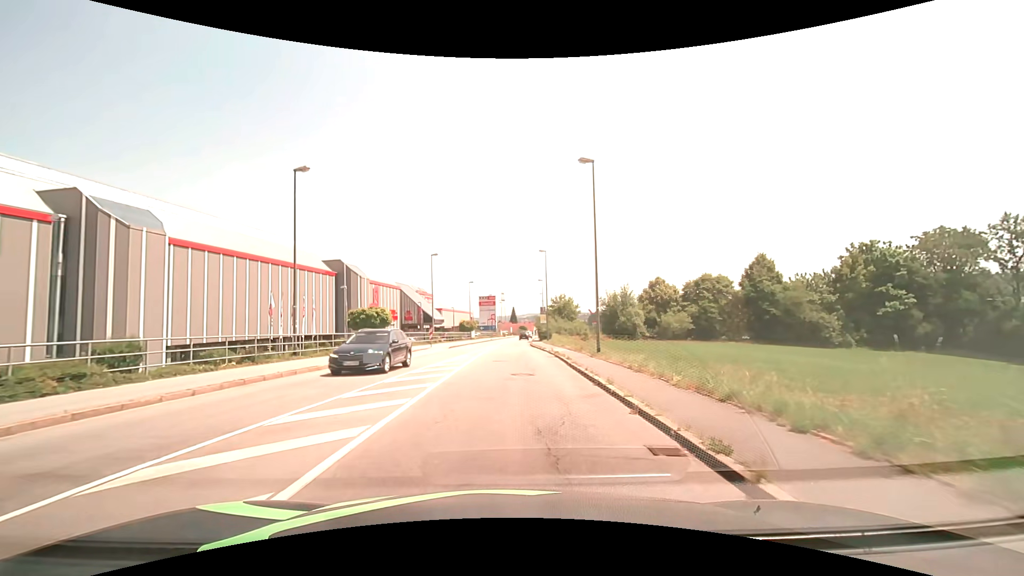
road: tertiary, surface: asphalt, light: Day
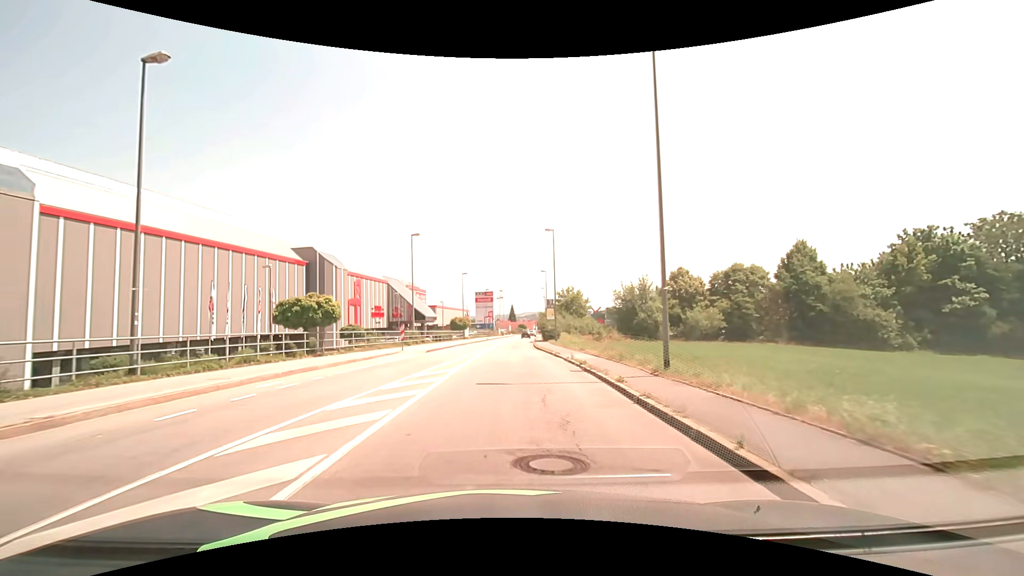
(0.0, +11.1) m; 0°
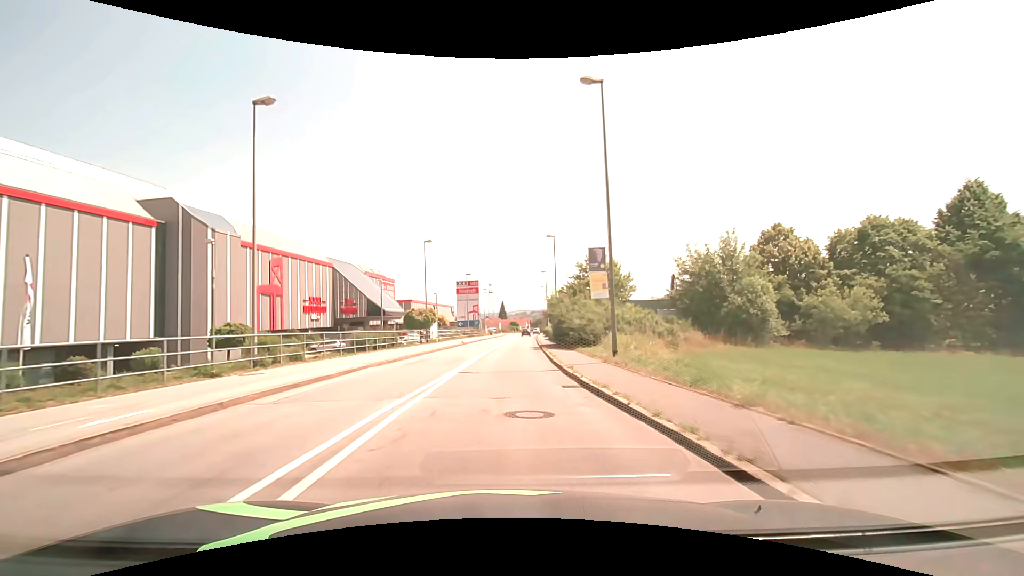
(+0.1, +27.0) m; +1°
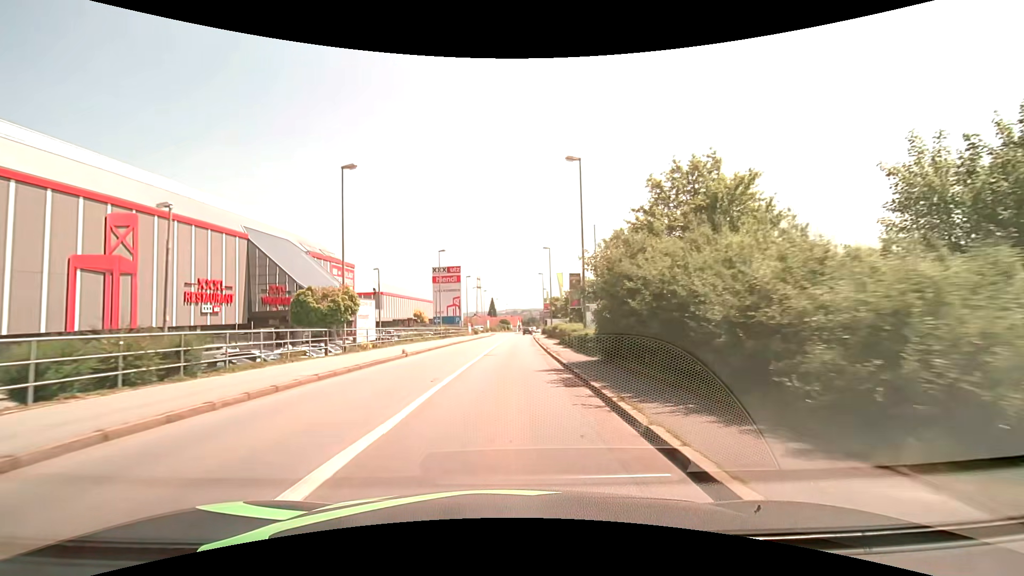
(+0.2, +22.0) m; +1°
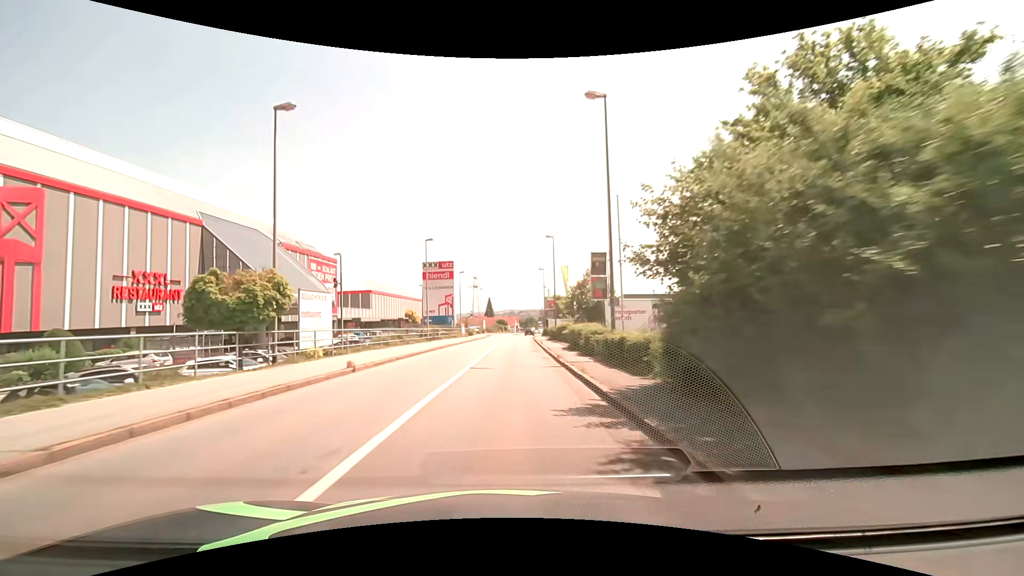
(0.0, +7.5) m; 0°
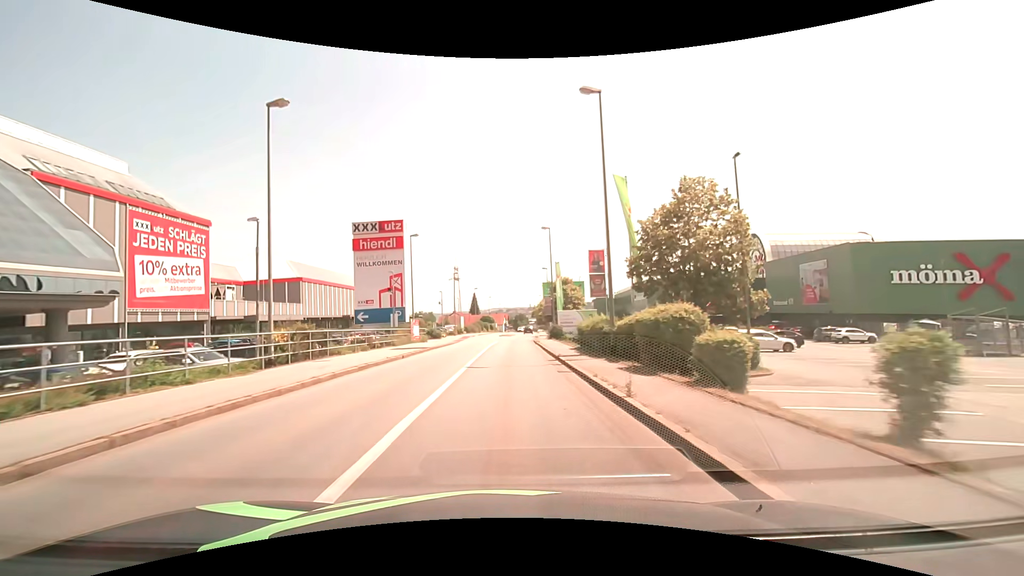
(+0.4, +30.1) m; +1°
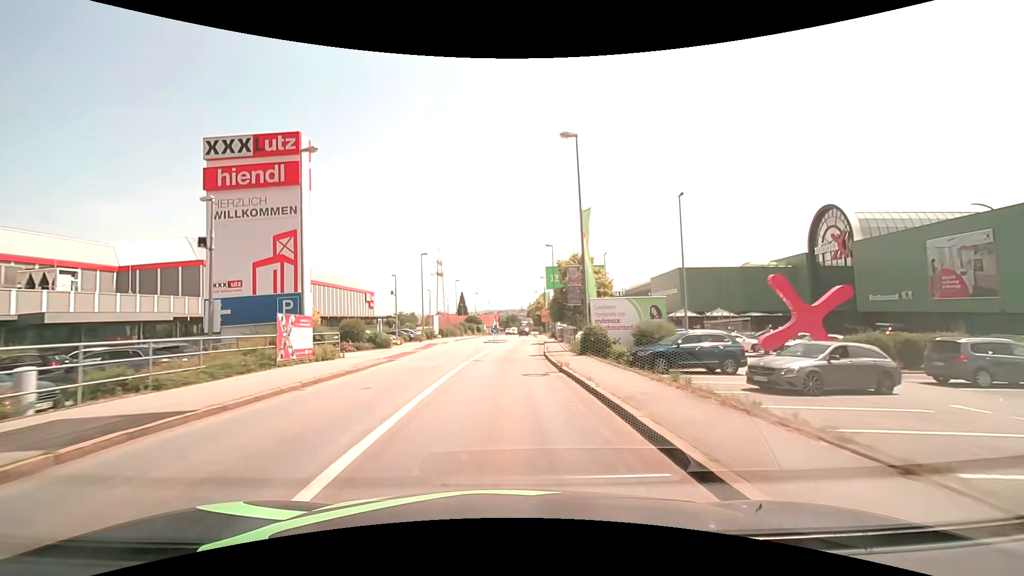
(+0.2, +22.8) m; 0°
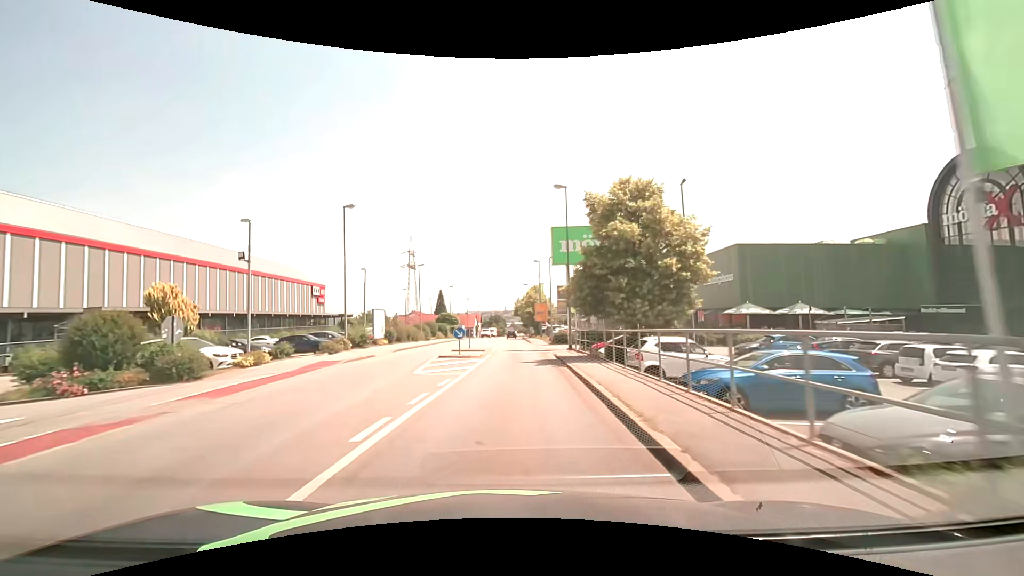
(+0.3, +22.8) m; +2°
(0, +10) (0, +20) (+1, +30) (+1, +40) (+1, +50) (+1, +60) (+1, +70) (+1, +80) (+1, +90) (+1, +100) m
